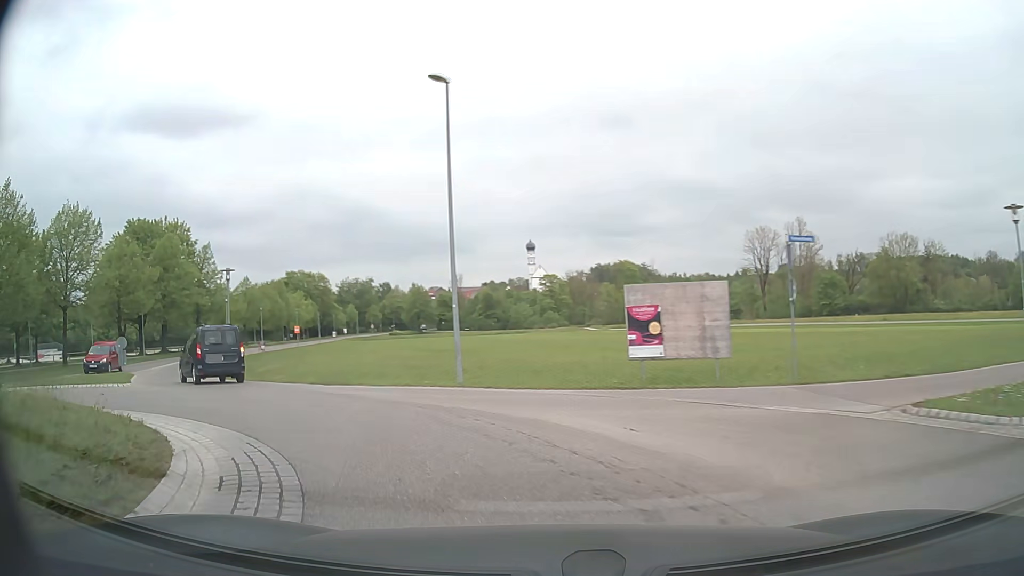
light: Day
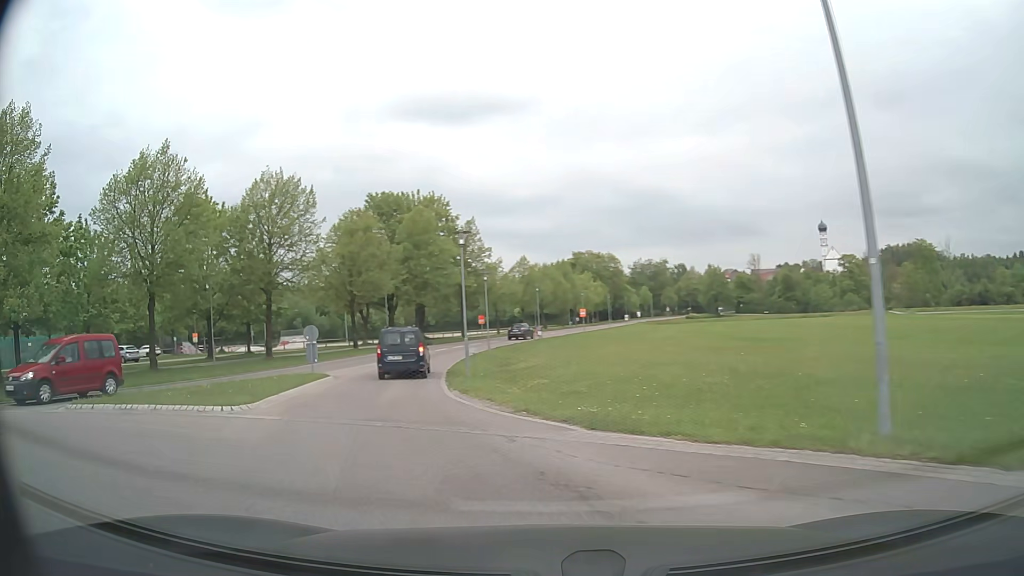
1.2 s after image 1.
(-2.1, +9.6) m; -25°
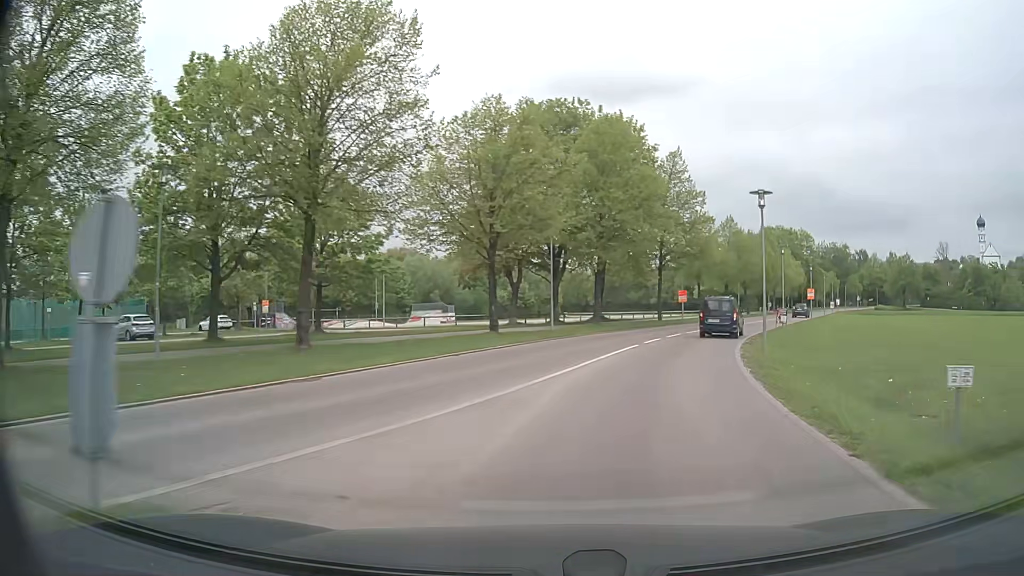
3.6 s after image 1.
(-5.4, +21.9) m; -13°
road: tertiary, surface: asphalt
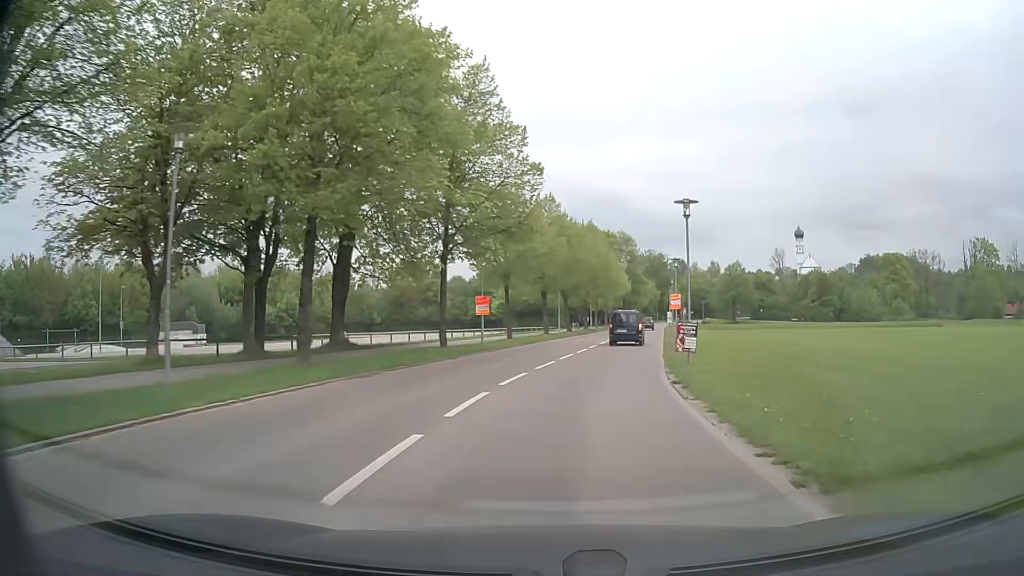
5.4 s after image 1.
(+3.4, +20.2) m; +18°
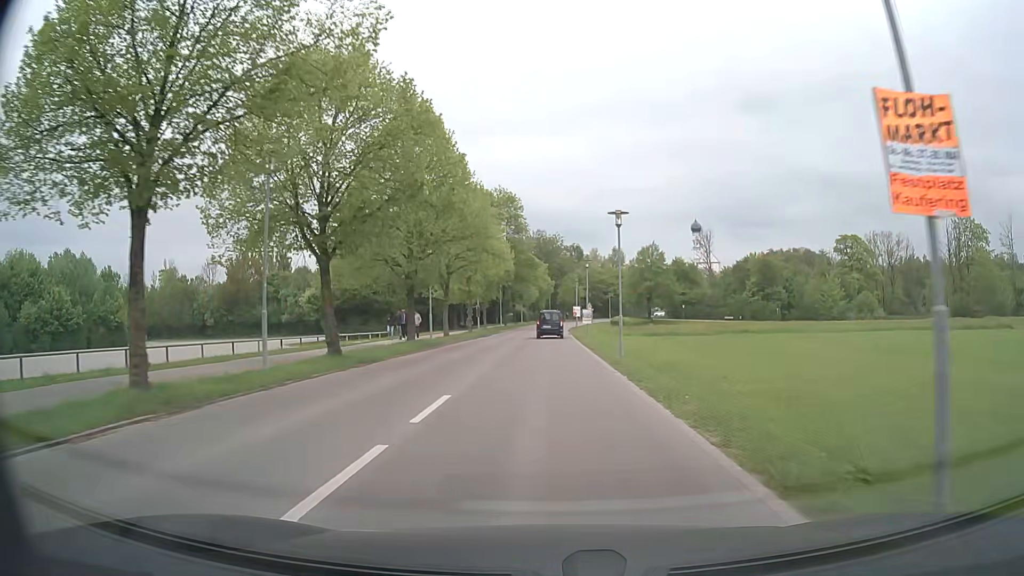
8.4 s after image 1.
(+4.2, +37.3) m; +10°
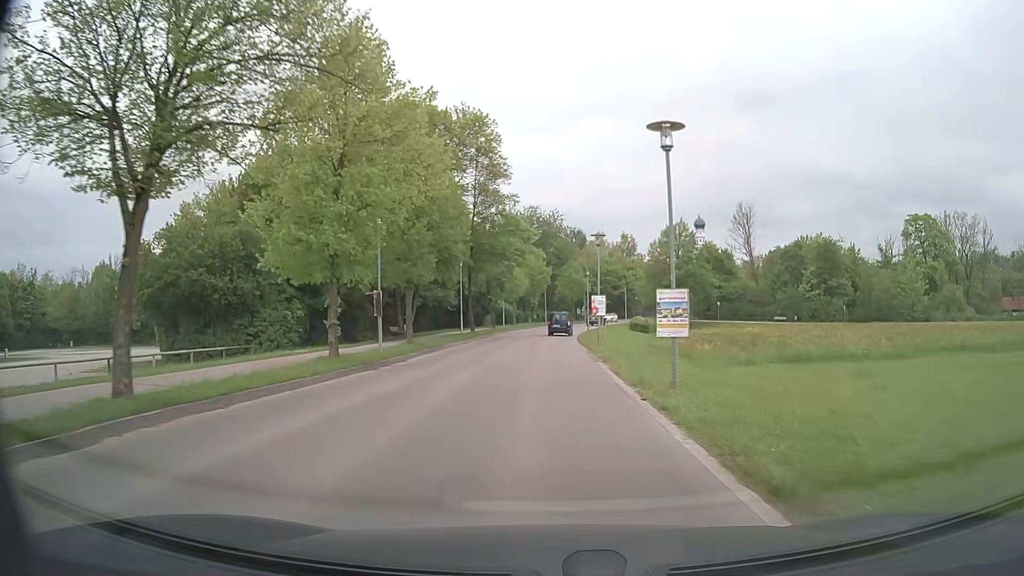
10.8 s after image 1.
(0.0, +30.7) m; 0°
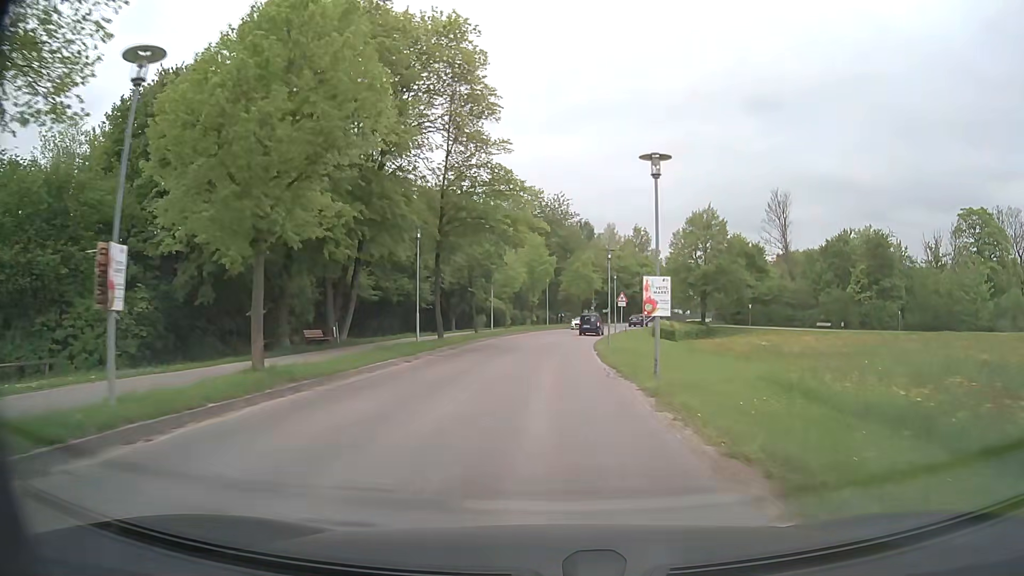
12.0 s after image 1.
(-0.1, +15.5) m; -1°
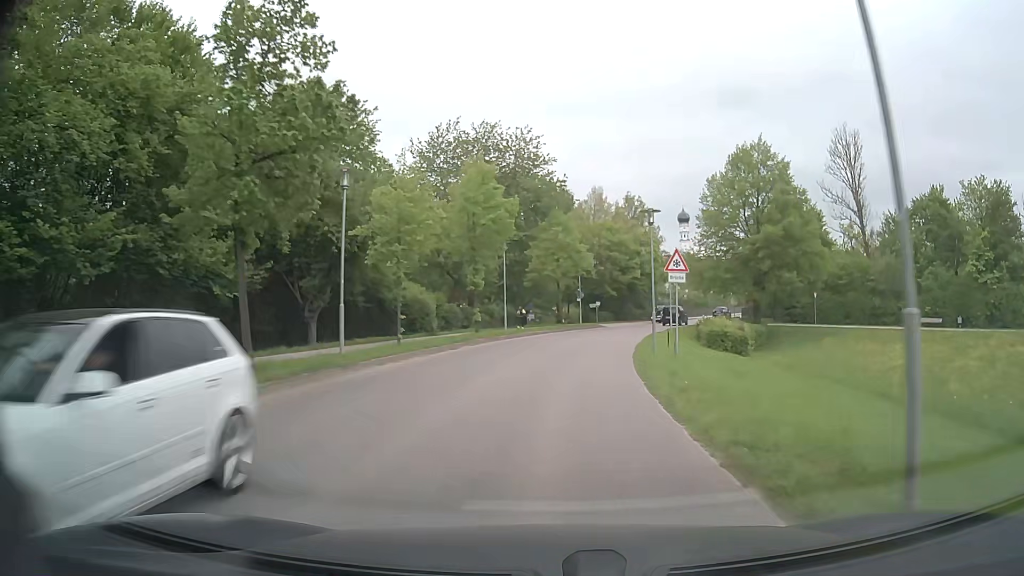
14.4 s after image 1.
(+0.8, +30.7) m; +3°
(0, +10) (+1, +20) (+2, +30) (+4, +40) (+7, +49) (+10, +59) (+14, +68) (+18, +77) (+22, +86) (+27, +95) m
